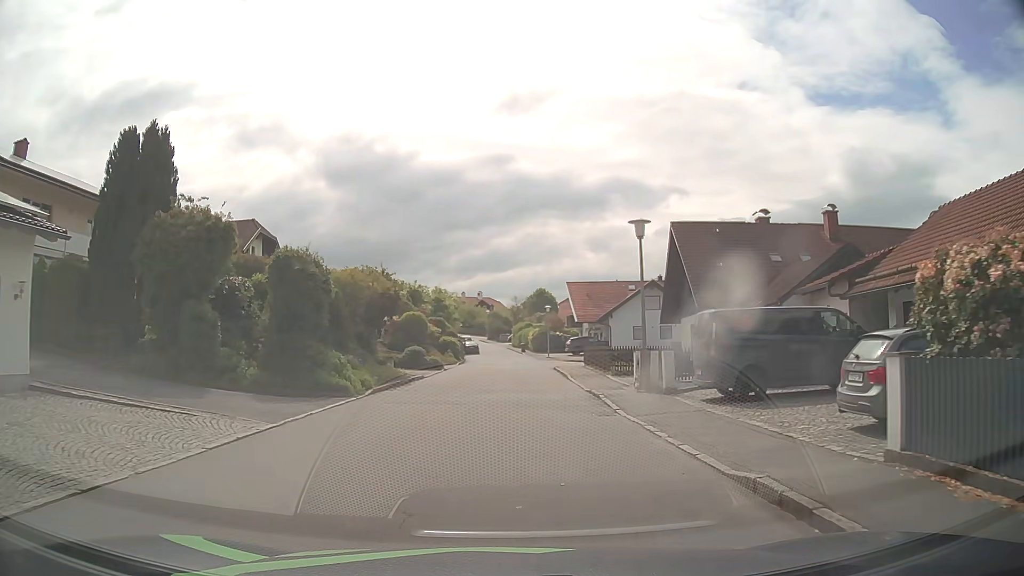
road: residential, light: Day
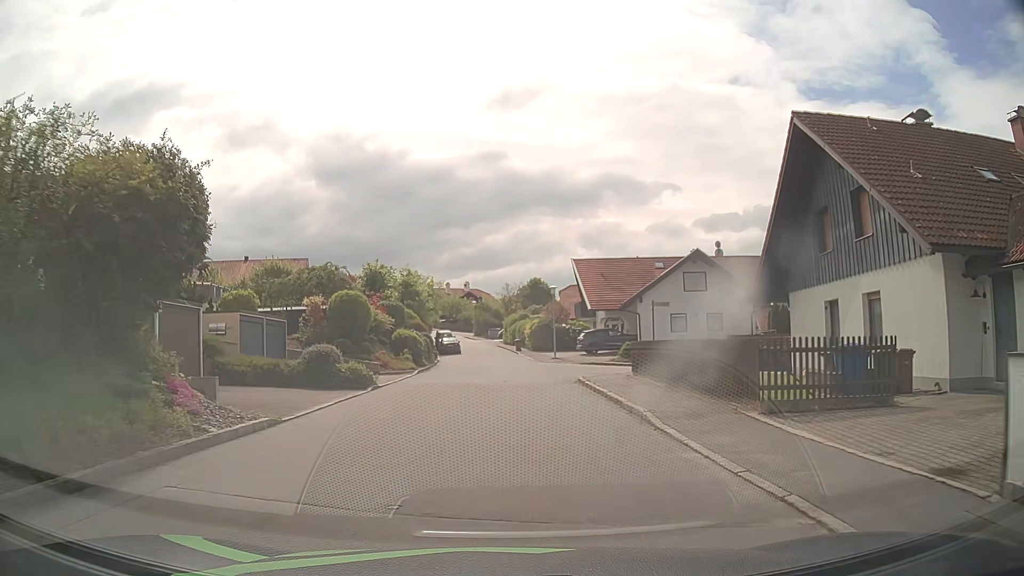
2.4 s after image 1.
(+0.1, +17.7) m; -1°
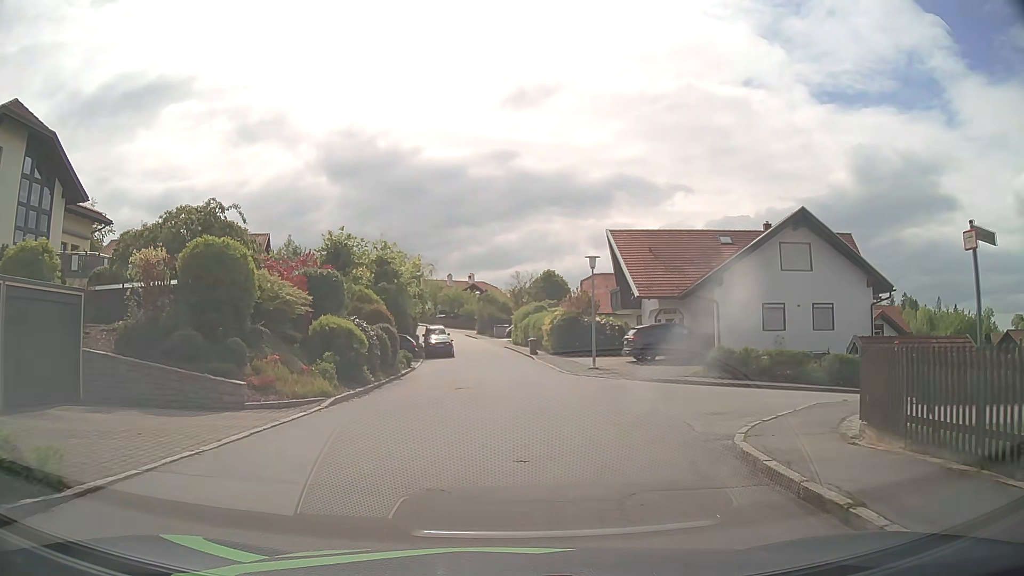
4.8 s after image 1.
(+0.2, +15.4) m; 0°
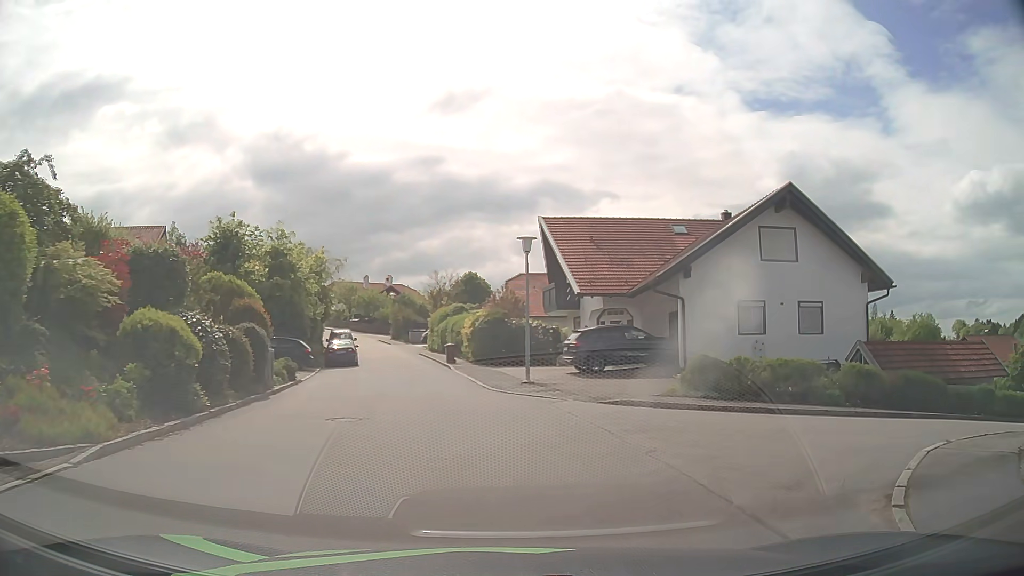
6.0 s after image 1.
(+0.2, +6.3) m; +6°
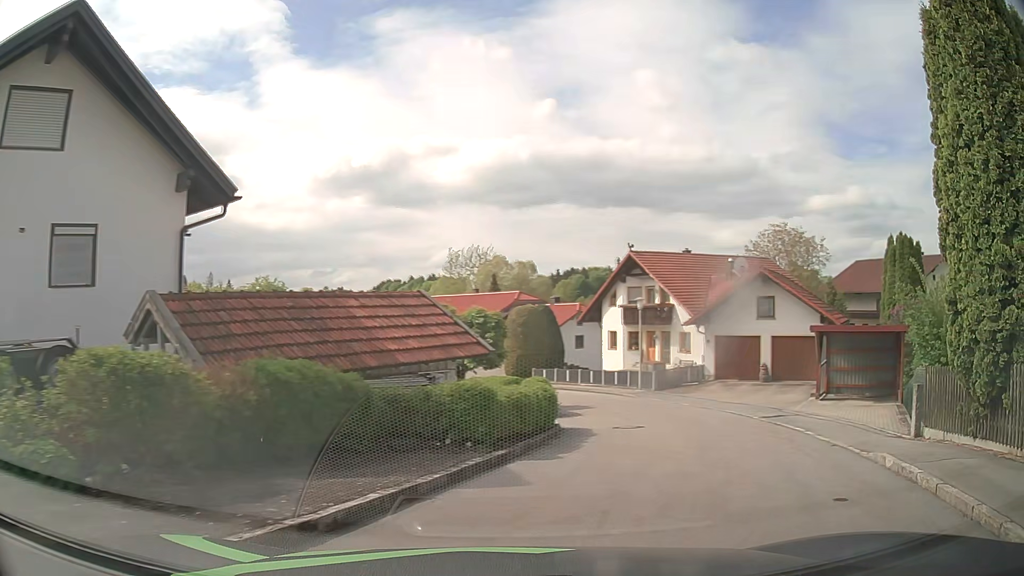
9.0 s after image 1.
(+5.4, +11.6) m; +57°
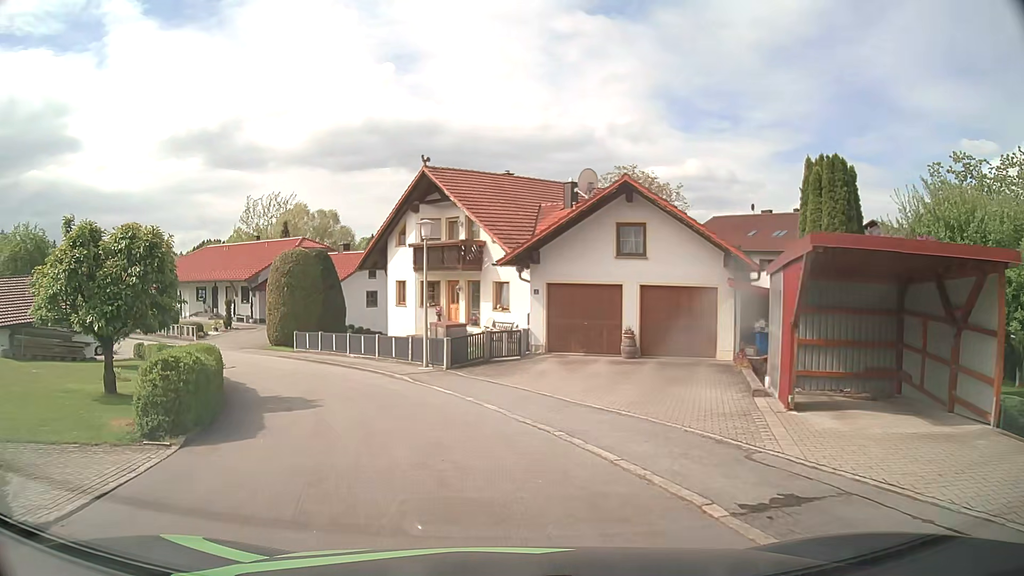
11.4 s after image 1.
(+3.2, +12.5) m; +13°
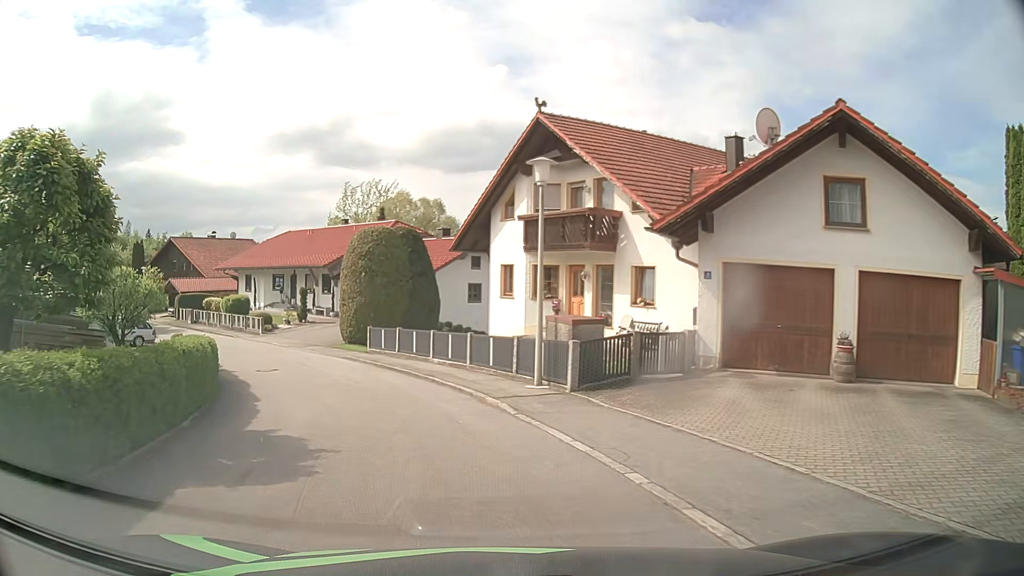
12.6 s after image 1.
(-0.4, +7.7) m; -8°
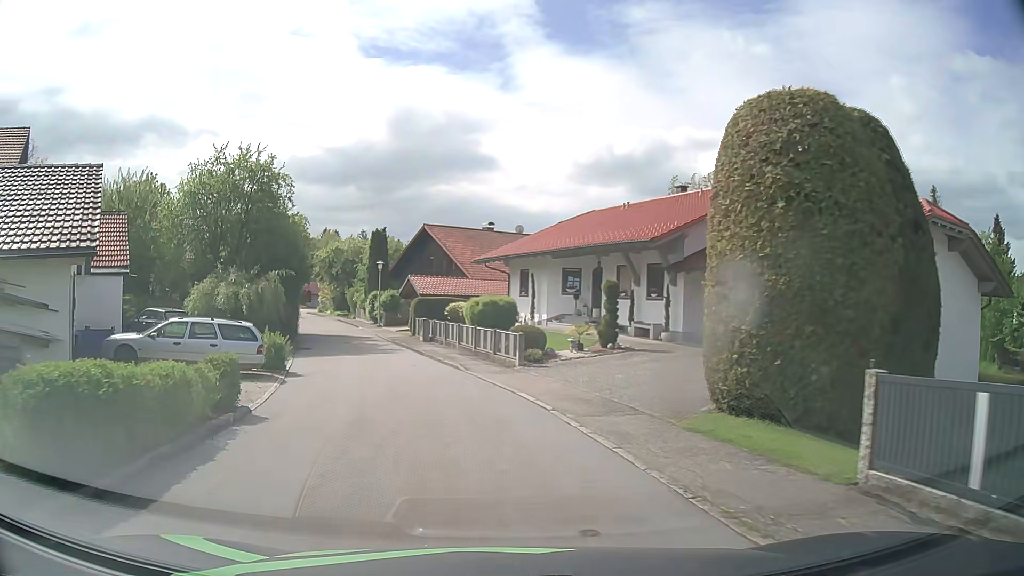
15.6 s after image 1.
(-5.0, +20.6) m; -27°
(-1, +10) (-3, +20) (-5, +29) (-8, +39) (-12, +48) (-15, +58) (-19, +67) (-23, +76) (-26, +86) (-24, +95) m
